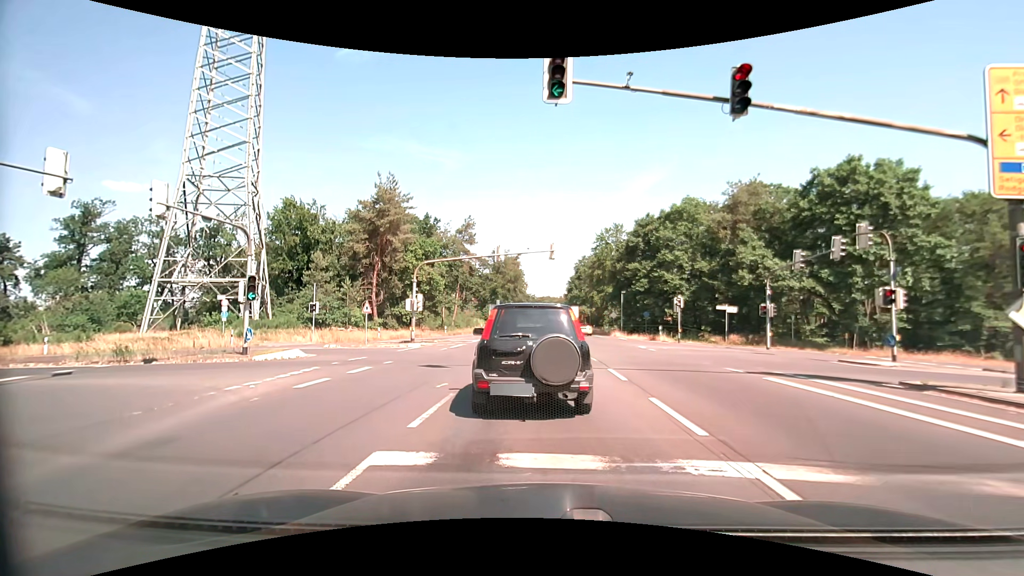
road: primary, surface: asphalt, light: Day
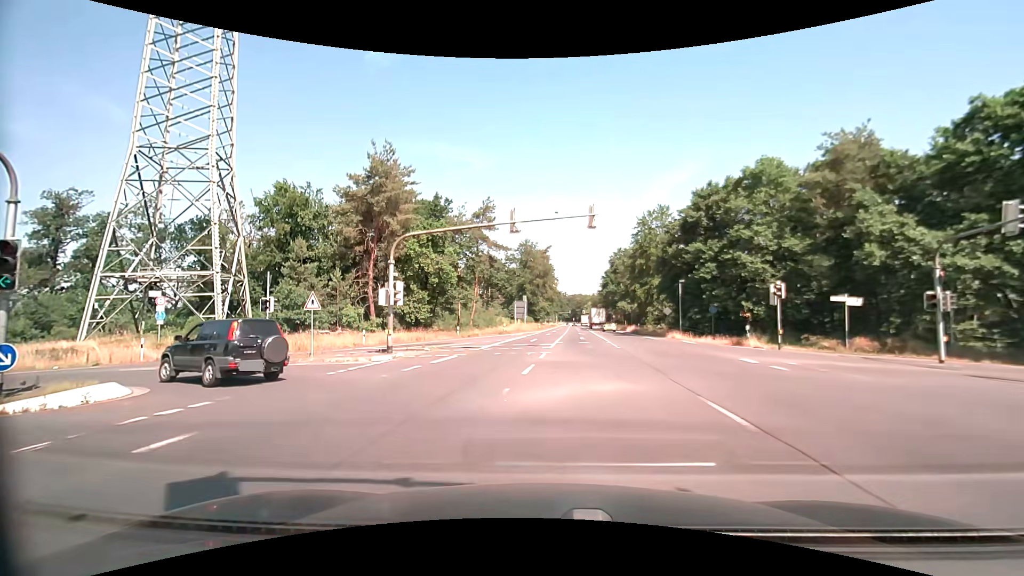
(0.0, +12.1) m; -2°
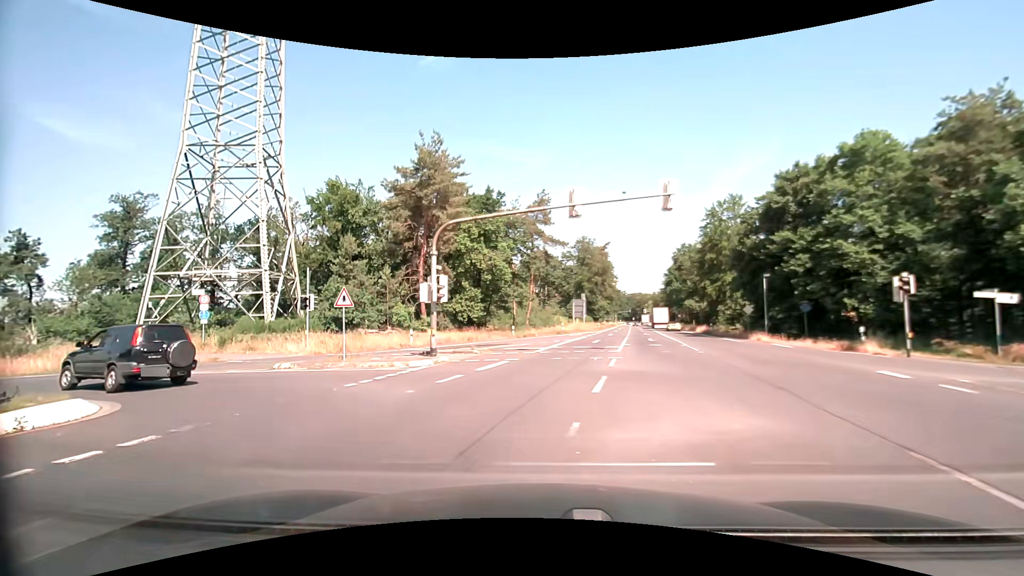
(-0.2, +3.5) m; -7°
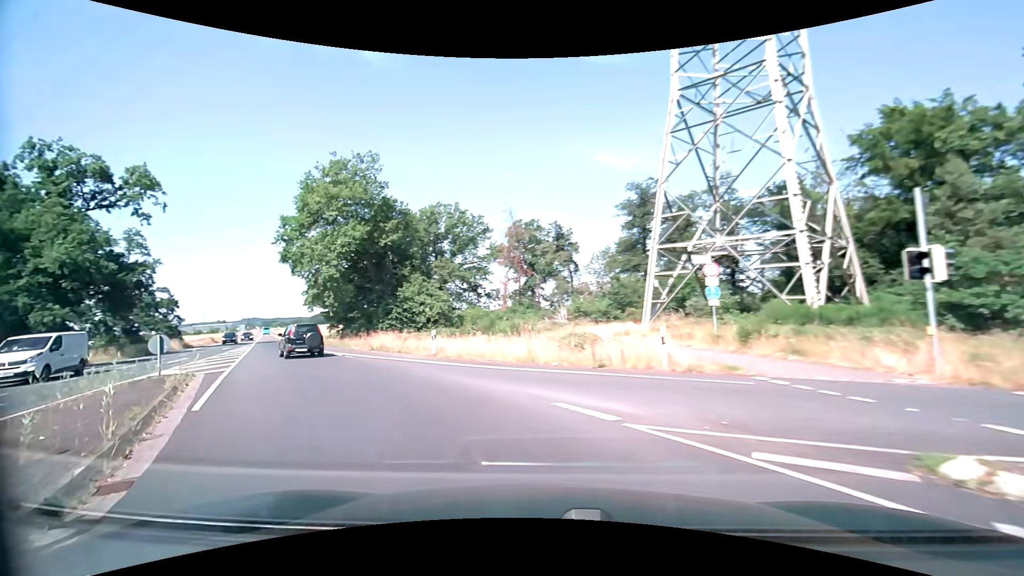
(-6.4, +13.2) m; -55°
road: secondary
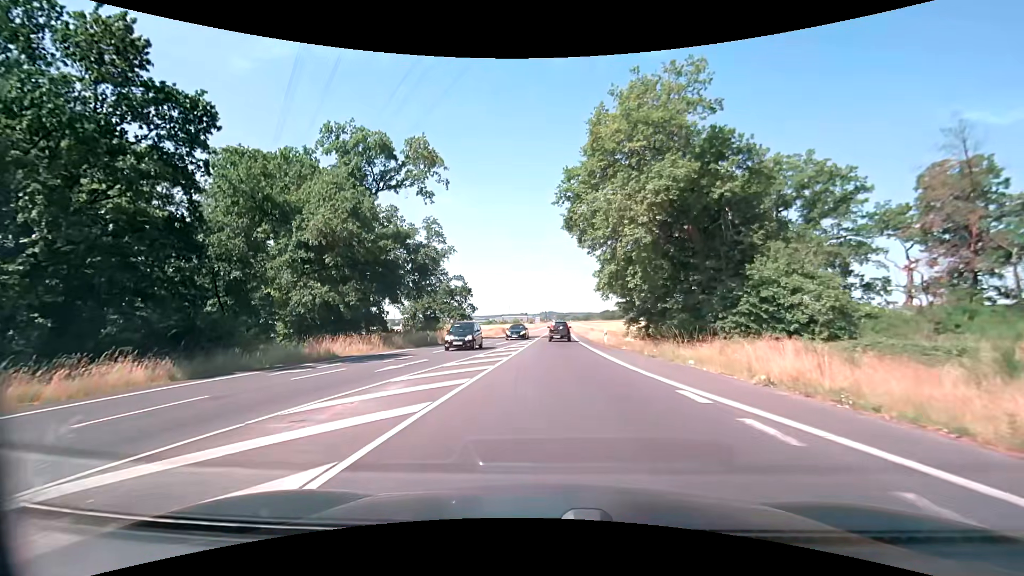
(-7.1, +16.2) m; -31°
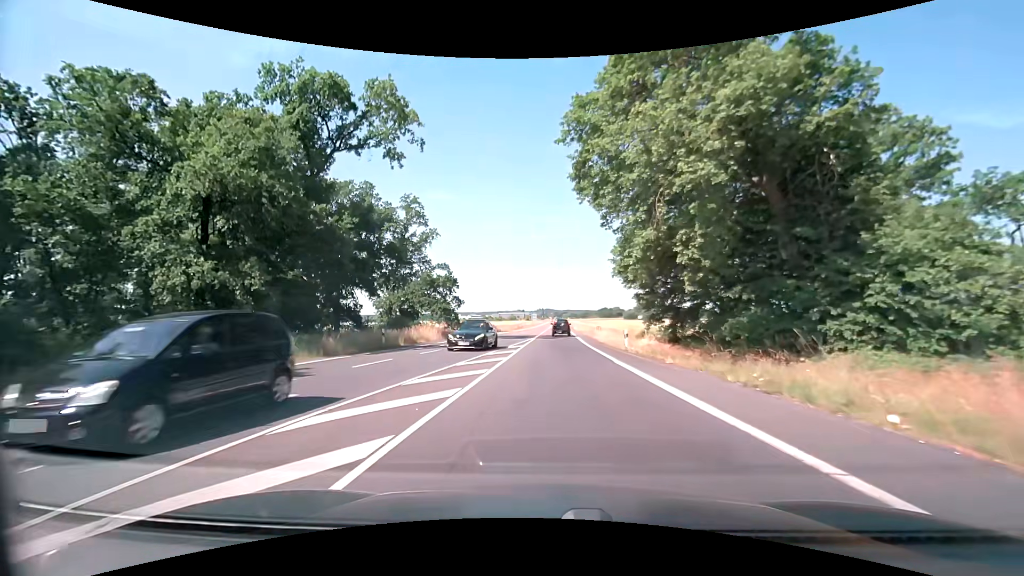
(-0.1, +11.0) m; -1°
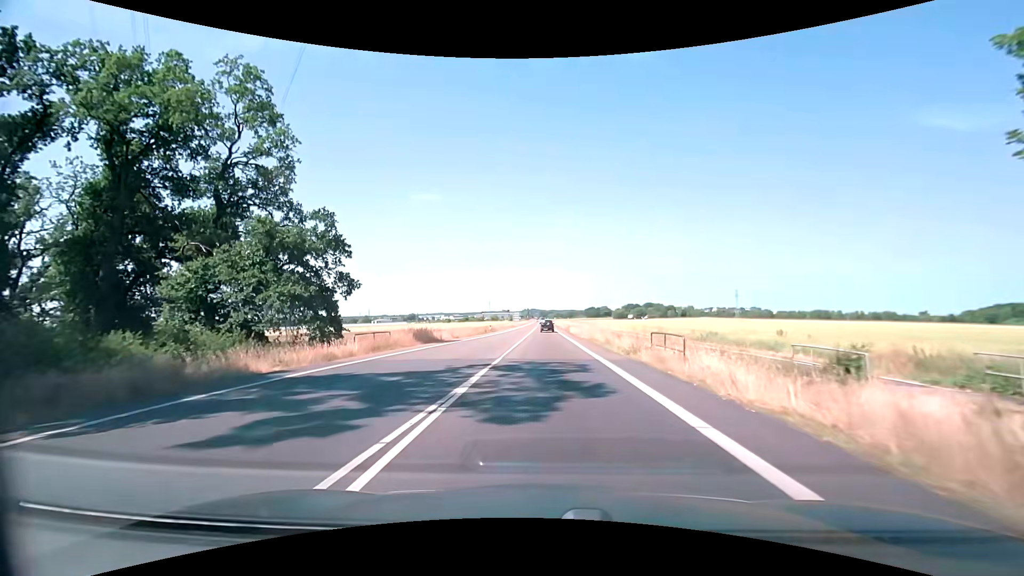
(+0.8, +34.4) m; +2°
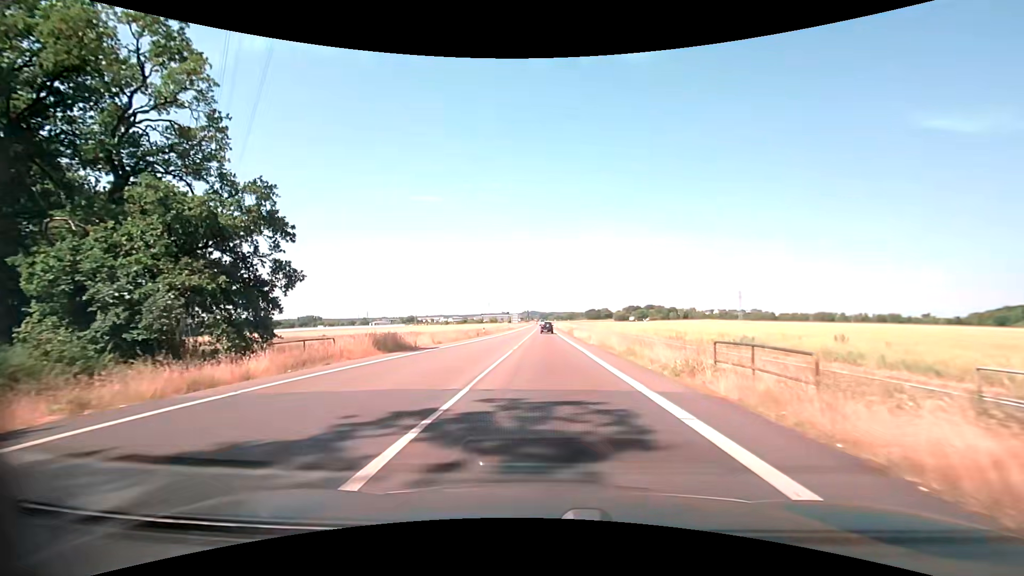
(0.0, +8.0) m; -1°
(0, +10) (0, +20) (0, +30) (0, +40) (0, +50) (0, +60) (0, +70) (0, +80) (0, +90) (0, +100) m
